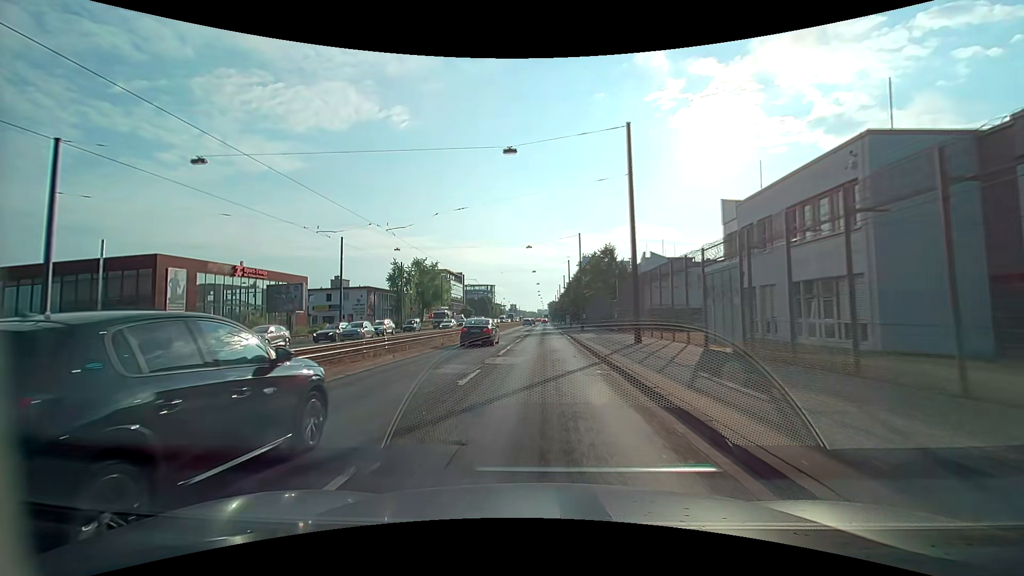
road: primary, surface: asphalt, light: Day
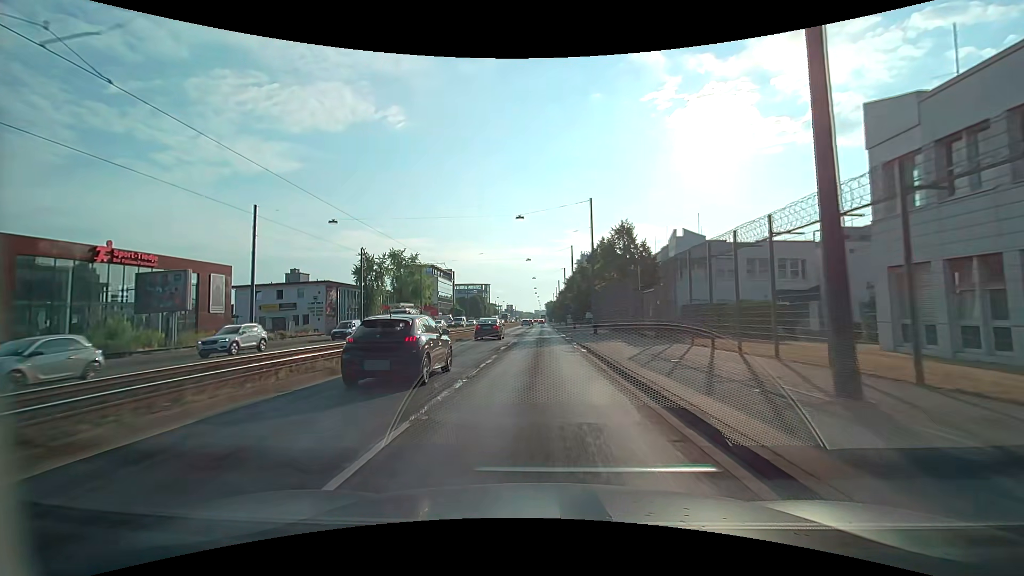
(0.0, +16.1) m; 0°
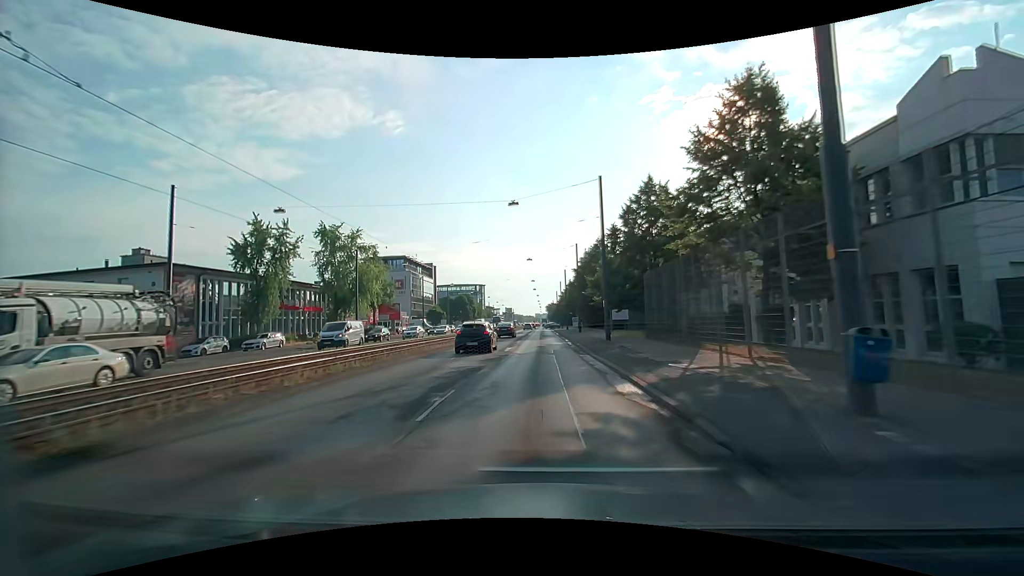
(-0.1, +32.1) m; 0°
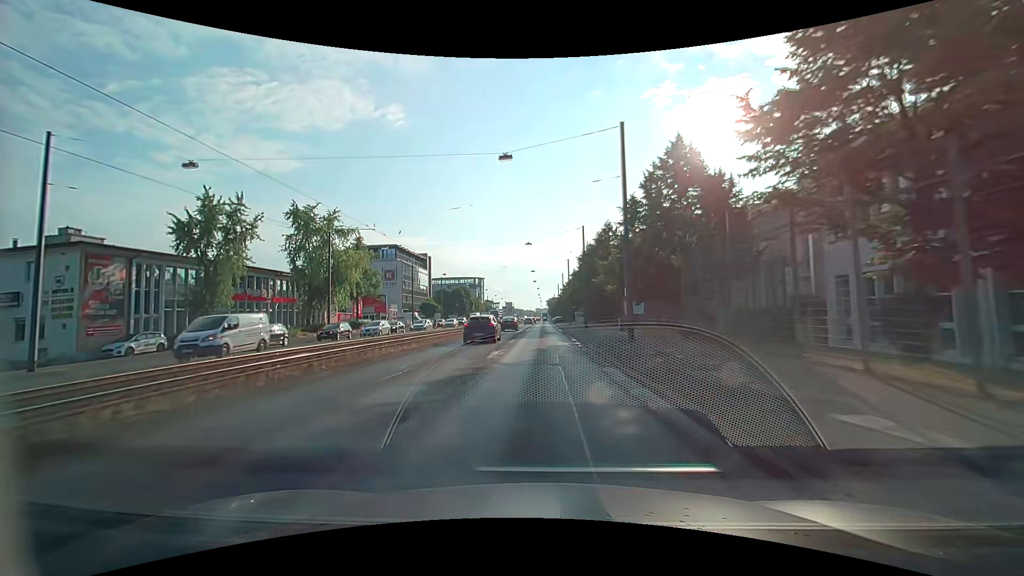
(0.0, +8.0) m; 0°
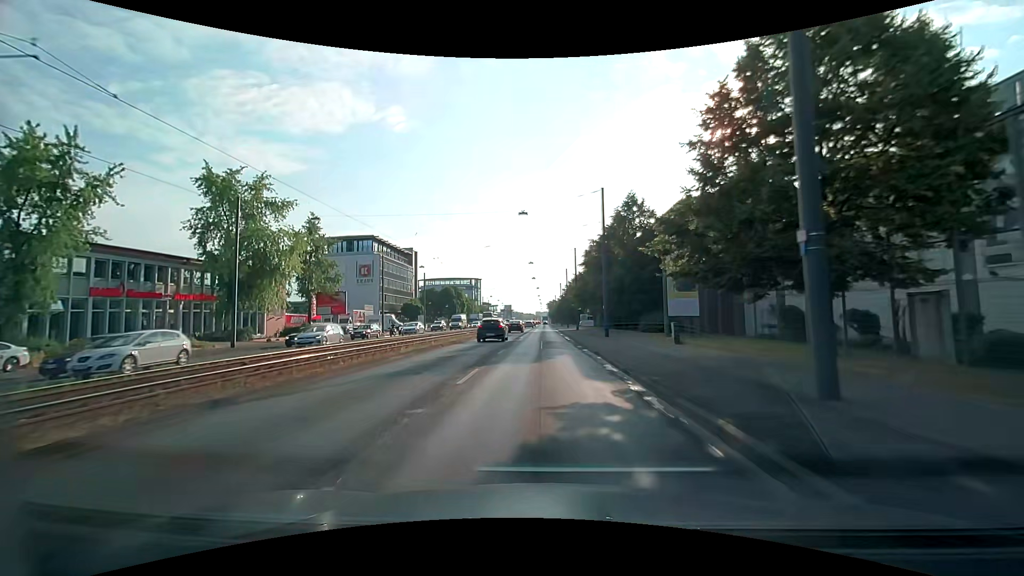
(+0.1, +16.1) m; 0°
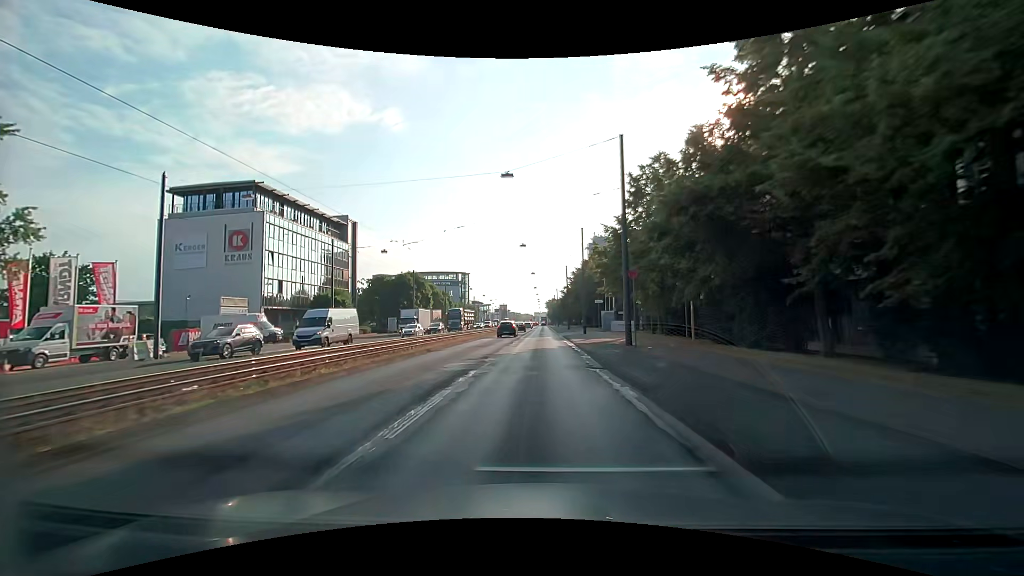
(+0.4, +40.1) m; 0°
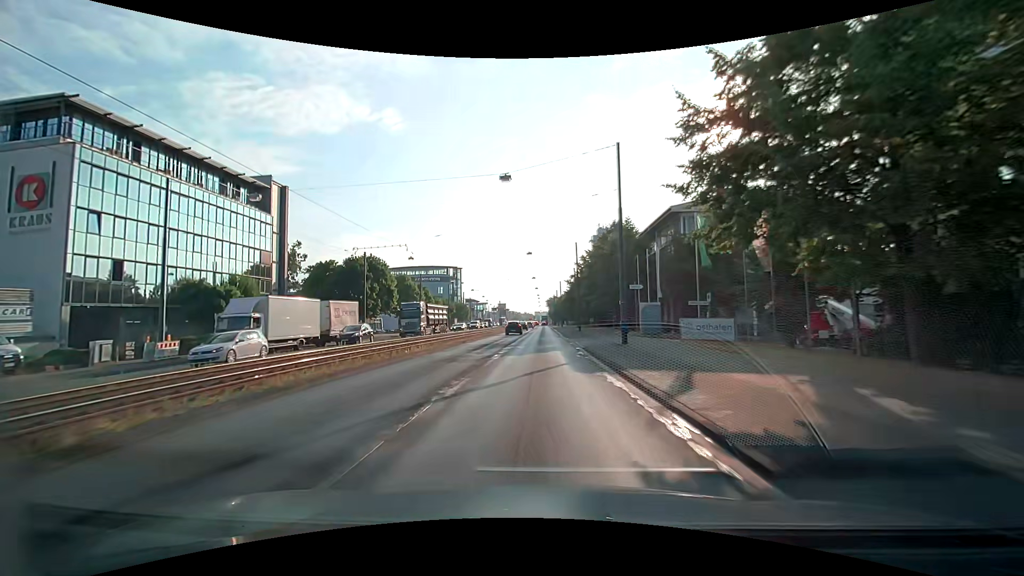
(+0.1, +23.9) m; 0°
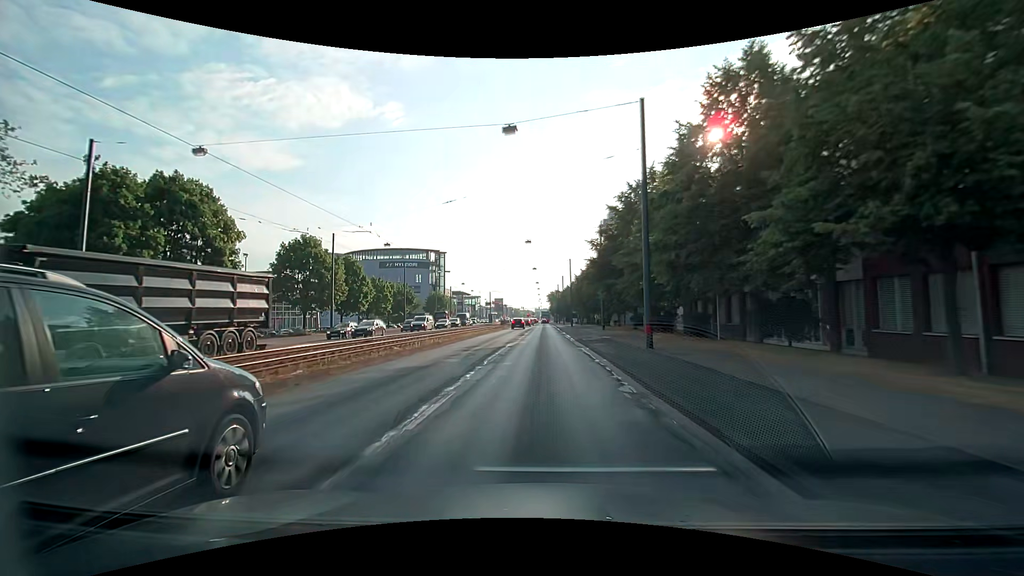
(-0.1, +38.7) m; 0°
(0, +10) (0, +20) (0, +30) (0, +40) (0, +50) (0, +60) (0, +70) (0, +80) (0, +90) (0, +100) m
